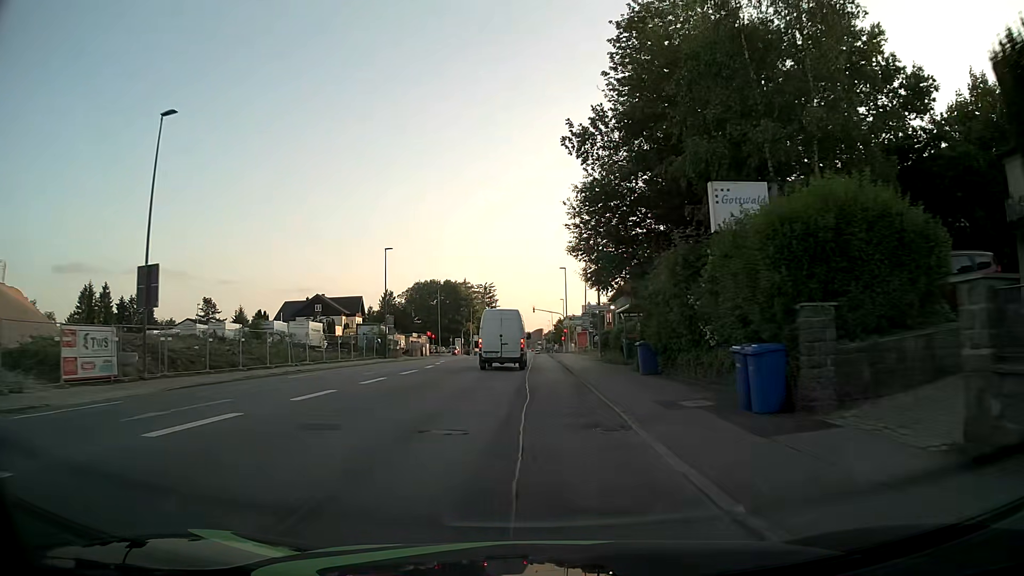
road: tertiary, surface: asphalt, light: Day
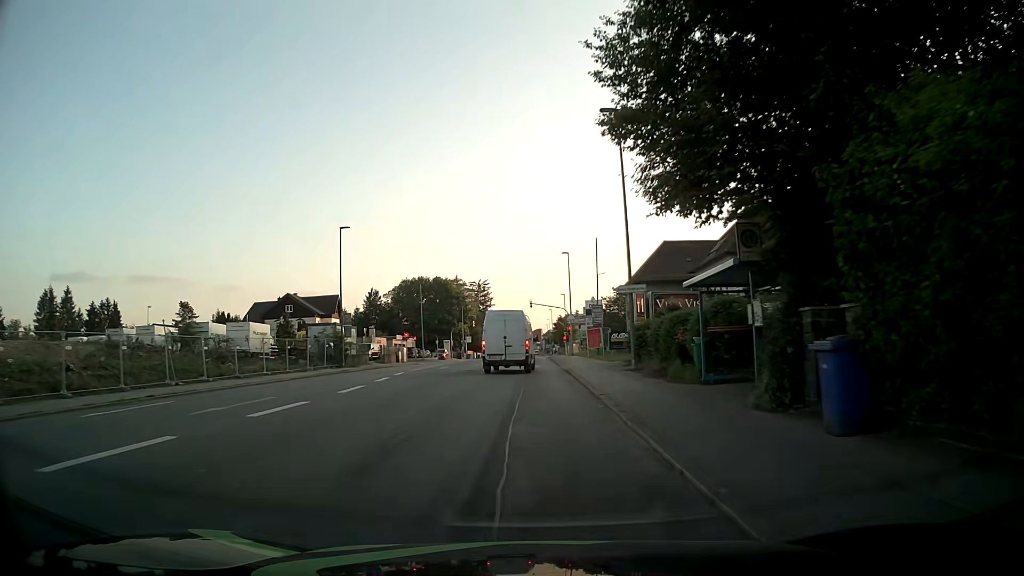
(-0.1, +14.0) m; 0°
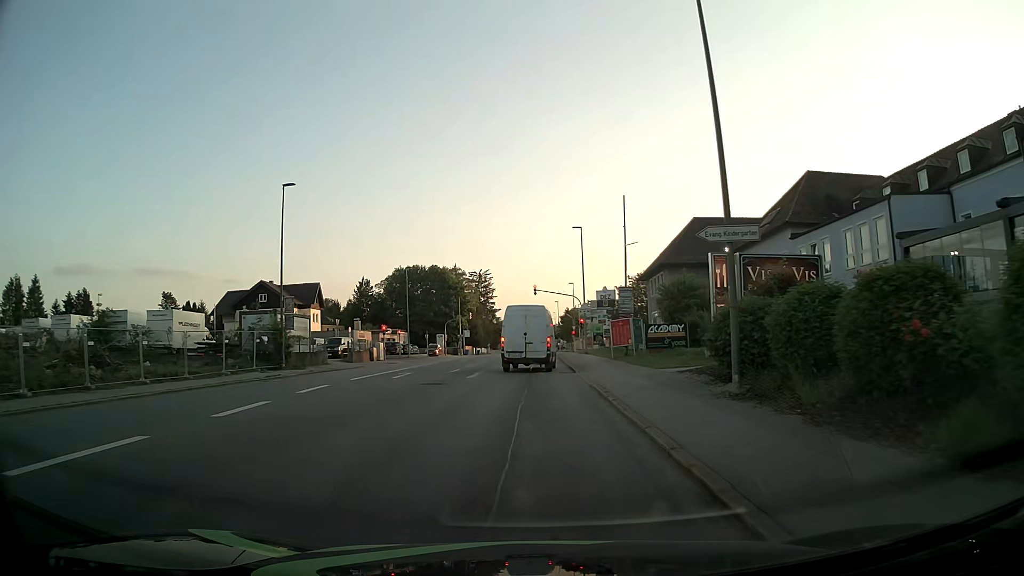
(0.0, +12.6) m; 0°
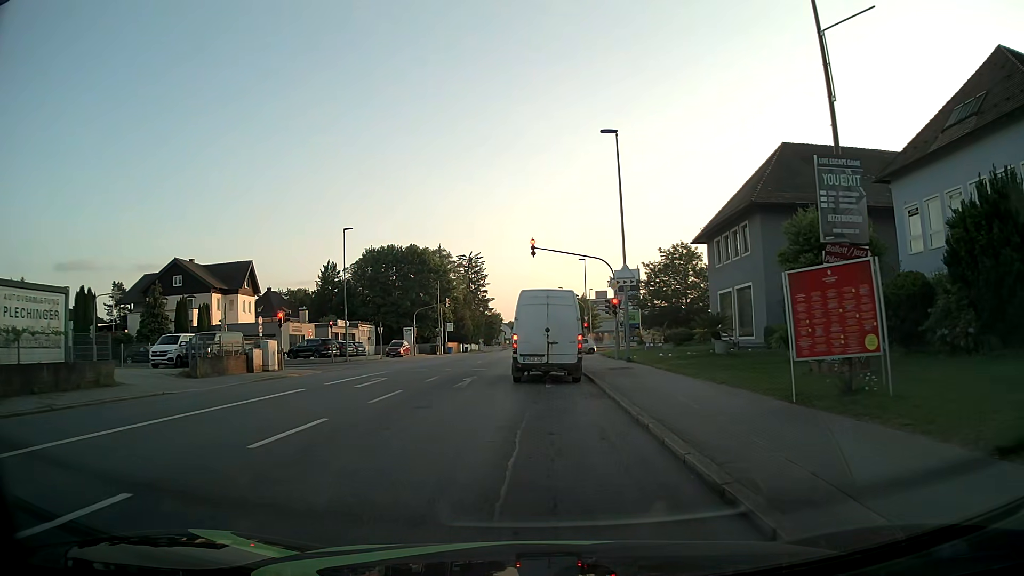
(-0.3, +24.5) m; -1°
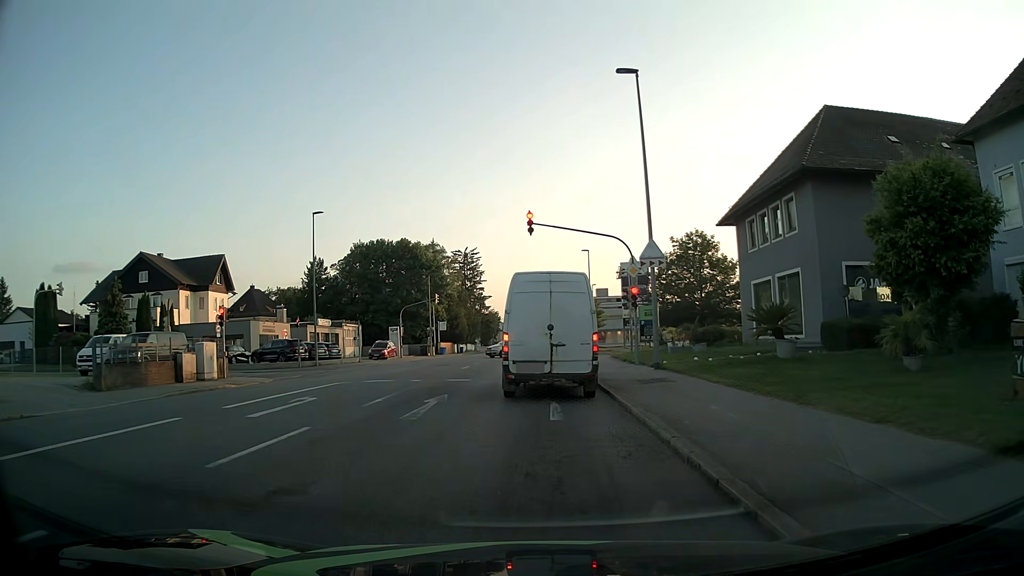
(0.0, +6.9) m; +1°
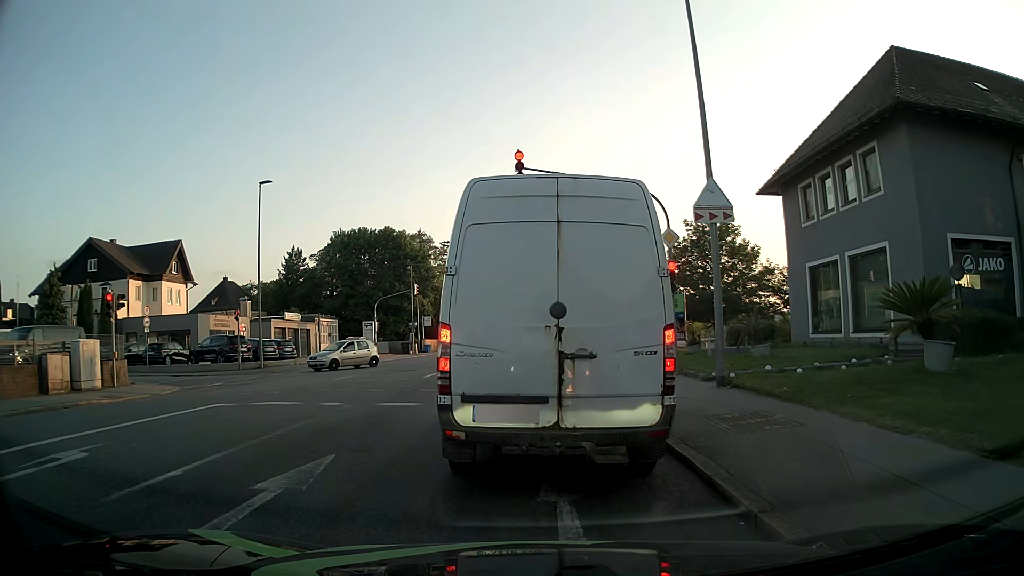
(0.0, +7.9) m; +1°
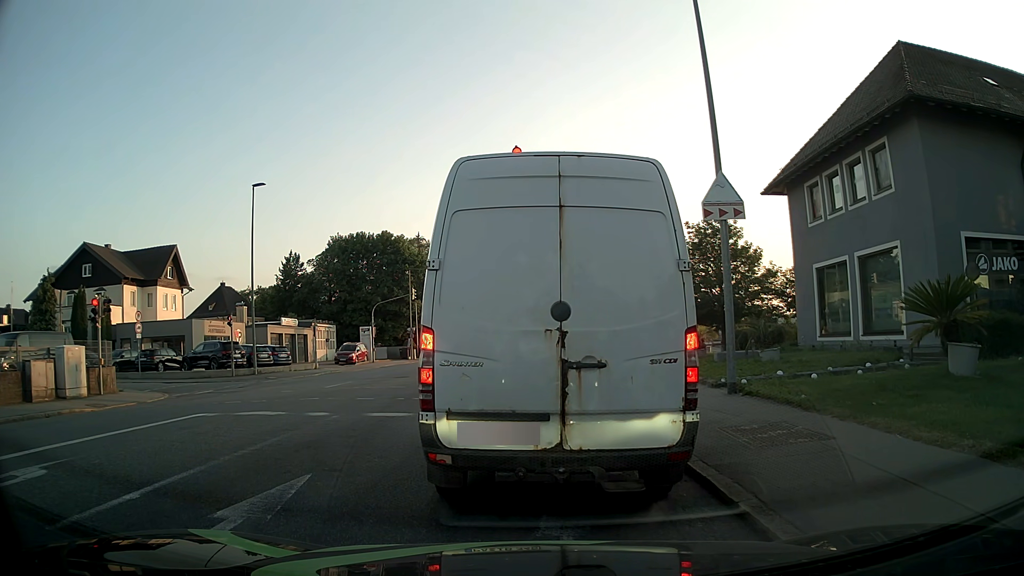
(0.0, +0.8) m; 0°
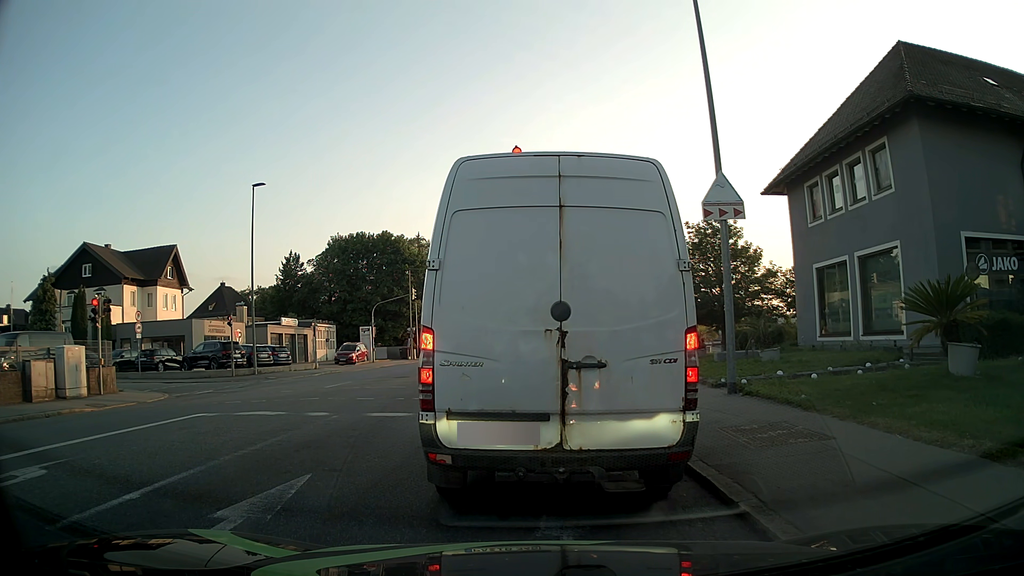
(0.0, 0.0) m; 0°
